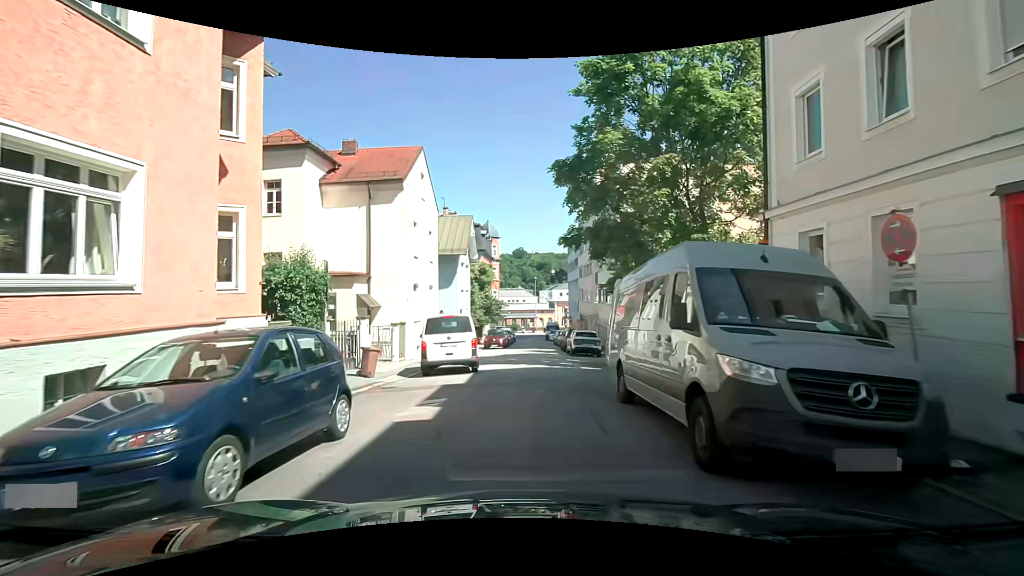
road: residential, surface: asphalt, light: Day
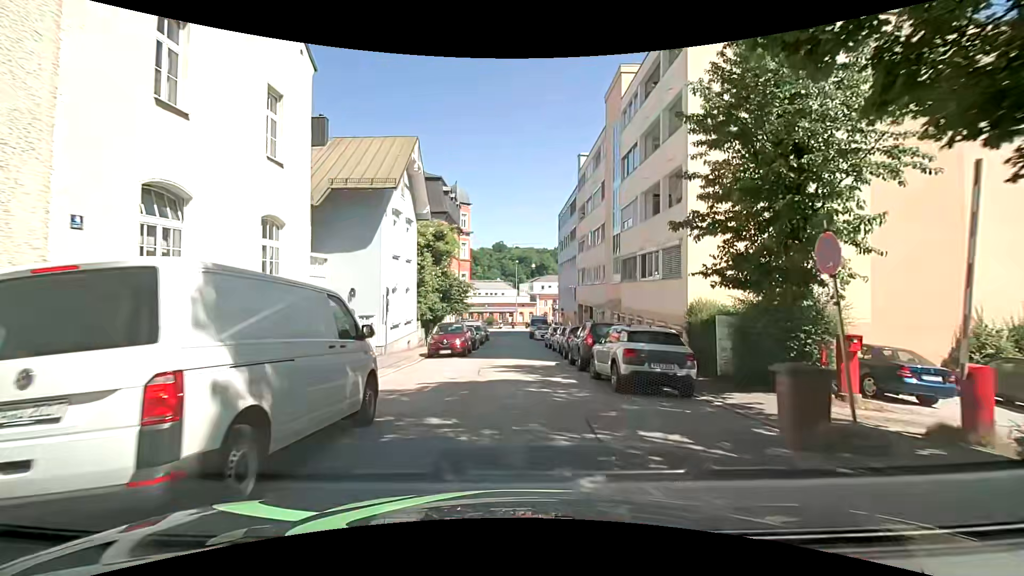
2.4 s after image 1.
(+0.3, +17.5) m; 0°
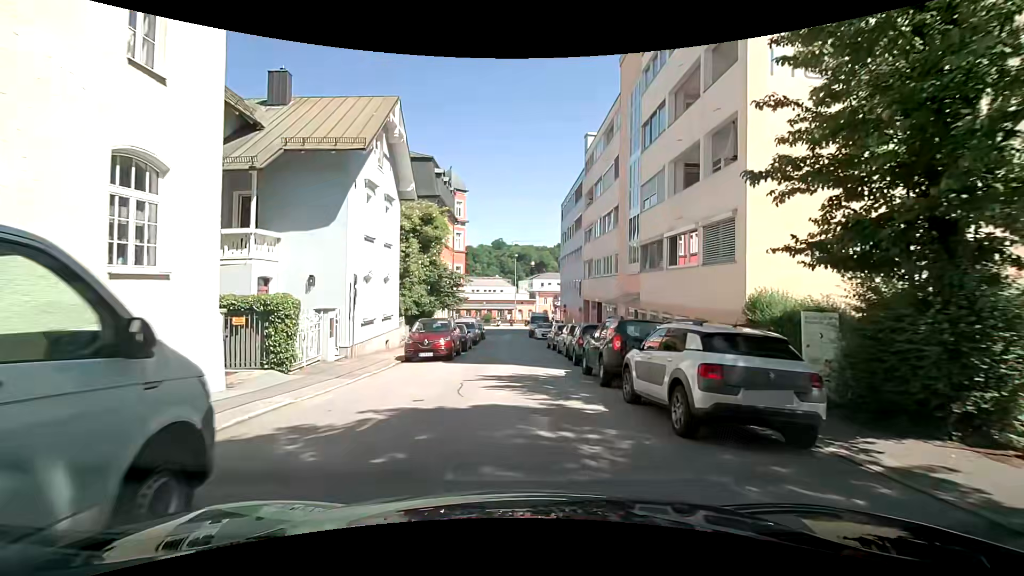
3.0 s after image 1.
(+0.1, +4.5) m; +2°
